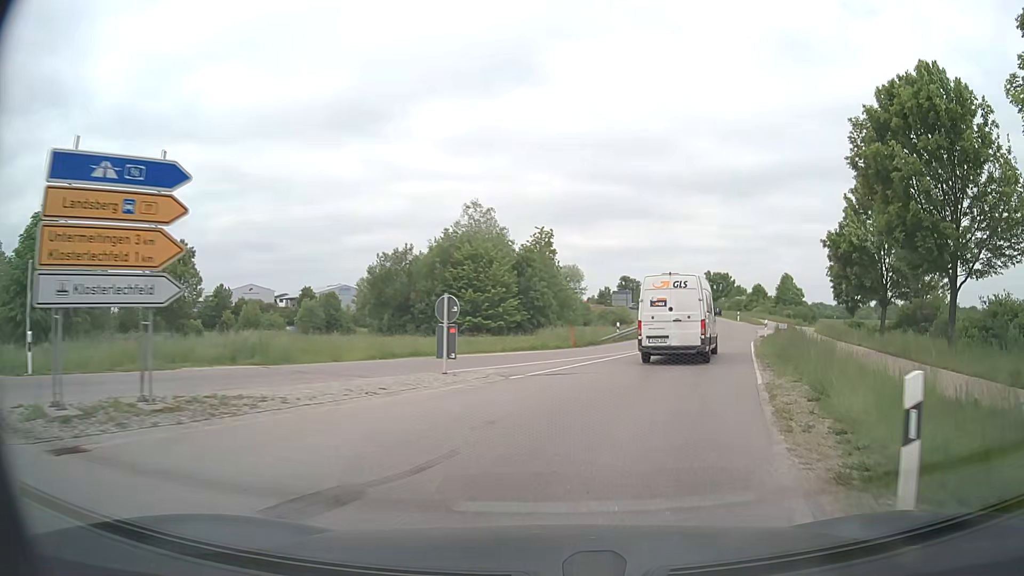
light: Day
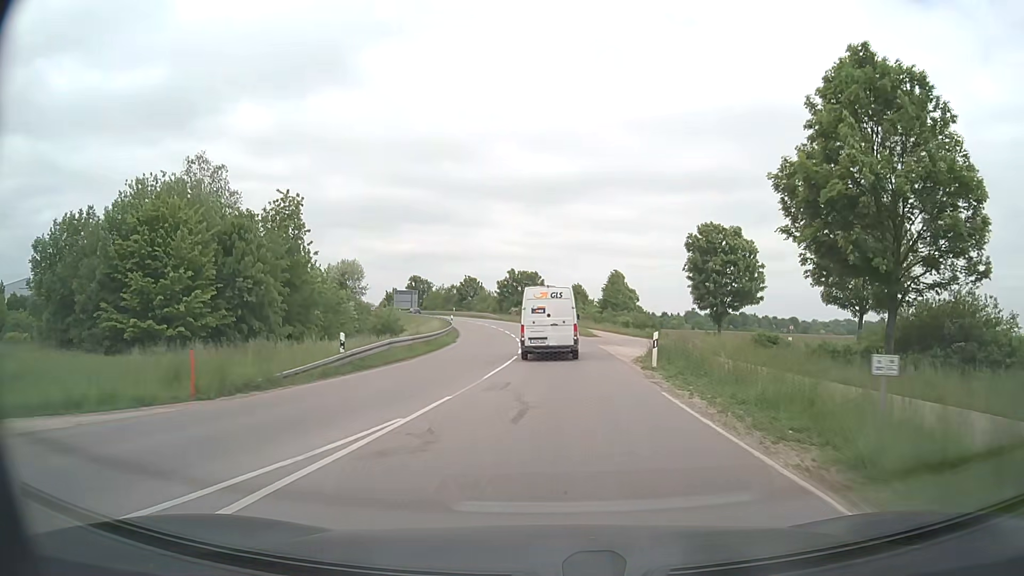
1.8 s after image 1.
(+4.3, +21.8) m; +17°
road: secondary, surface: asphalt
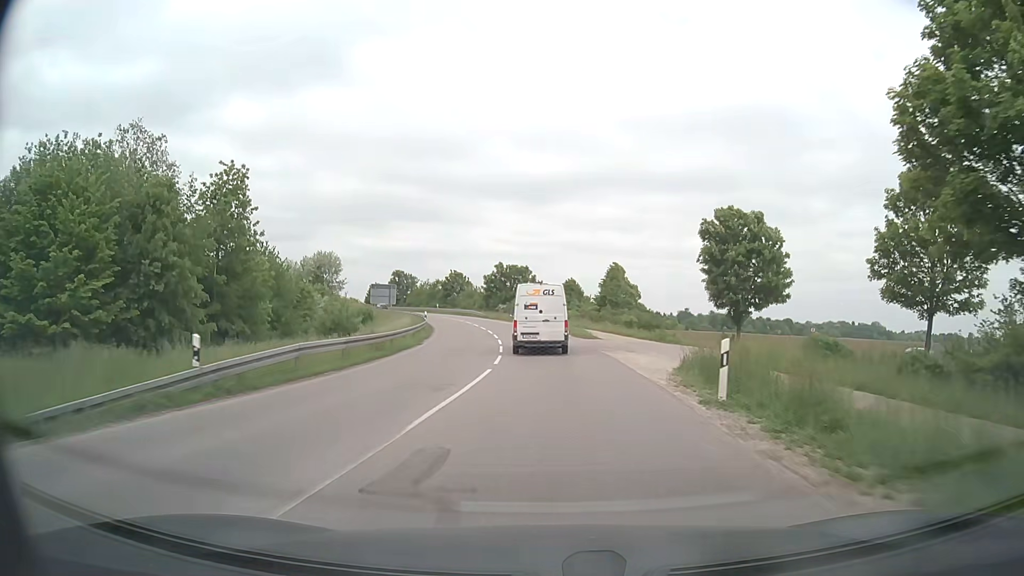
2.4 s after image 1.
(+0.1, +8.6) m; +1°
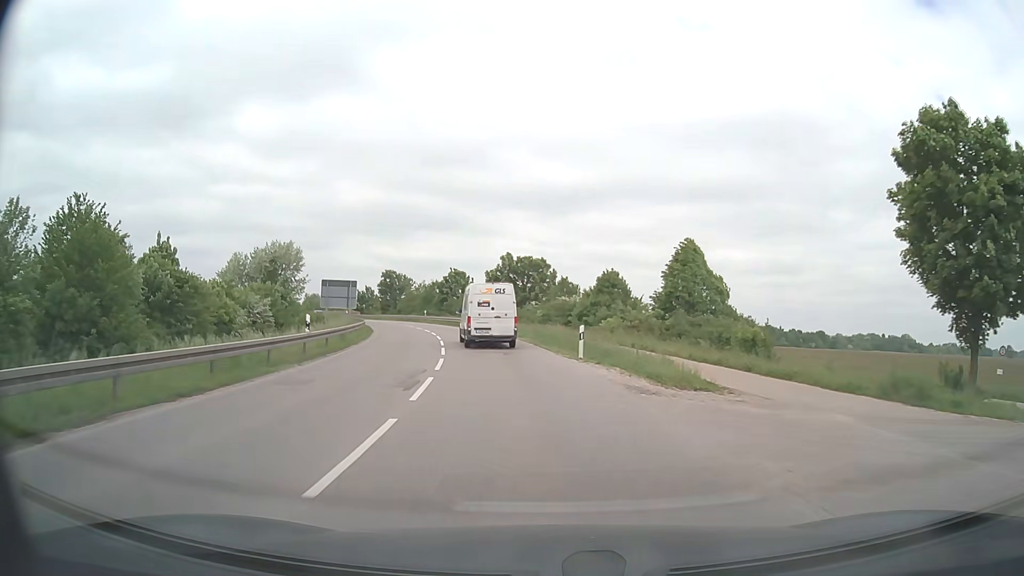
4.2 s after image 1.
(-0.2, +27.5) m; -2°
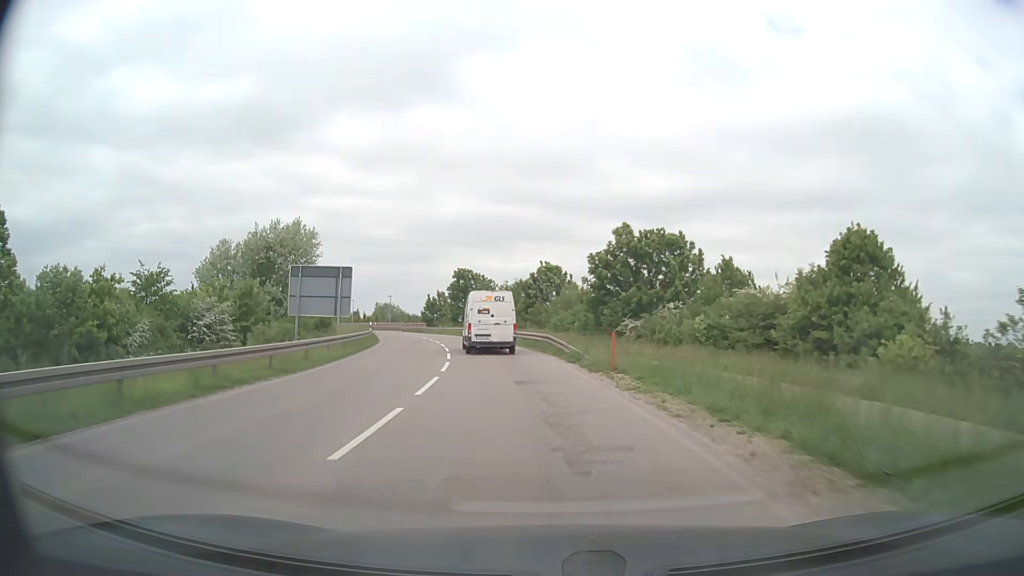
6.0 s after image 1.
(-2.2, +28.7) m; -9°
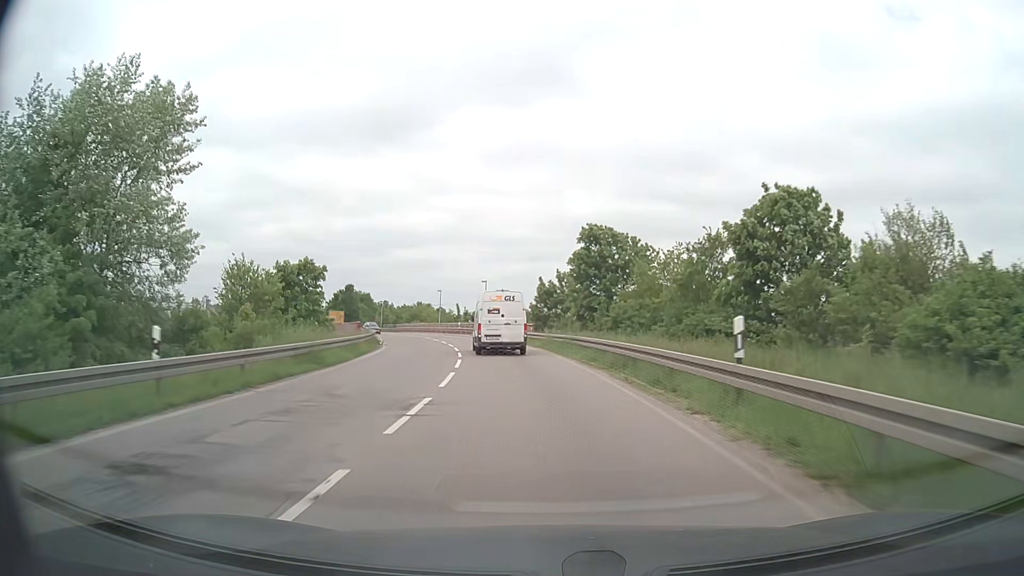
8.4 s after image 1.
(-4.2, +40.5) m; -12°
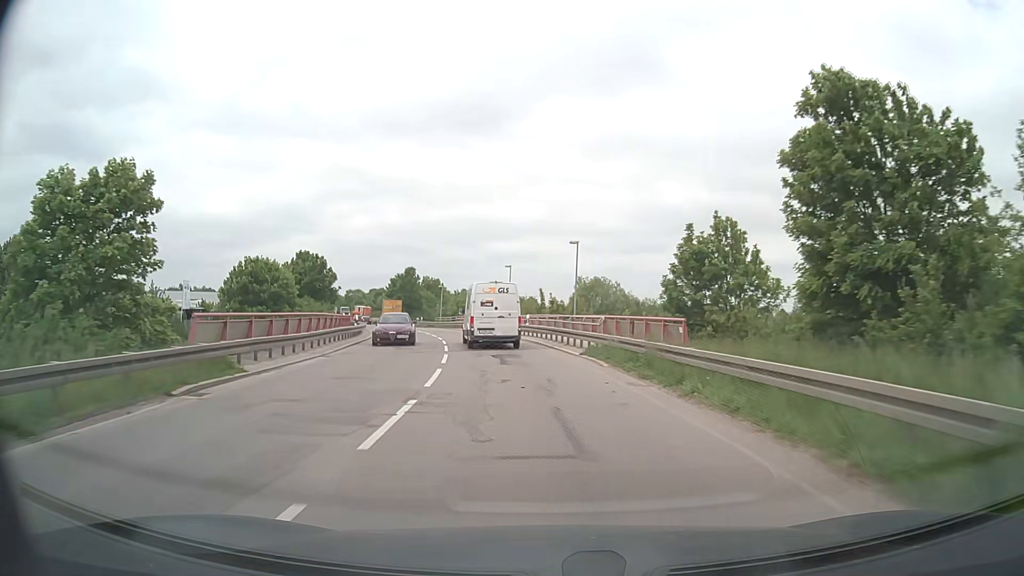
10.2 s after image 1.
(-2.2, +31.3) m; -8°
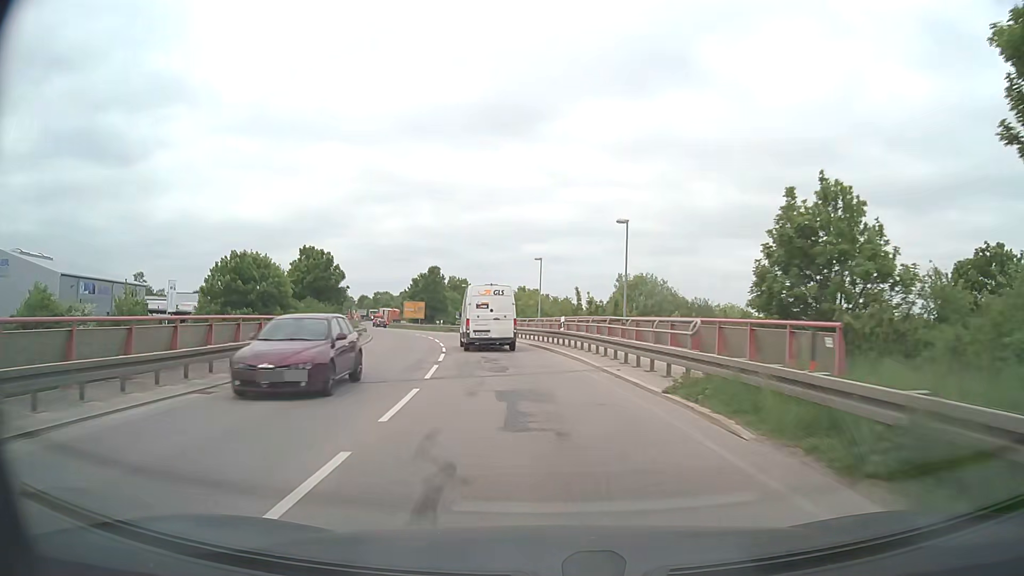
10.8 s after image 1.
(-0.3, +10.1) m; -3°
(0, +10) (-1, +20) (-3, +30) (-4, +40) (-7, +49) (-9, +59) (-12, +69) (-16, +78) (-19, +88) (-22, +97) m
